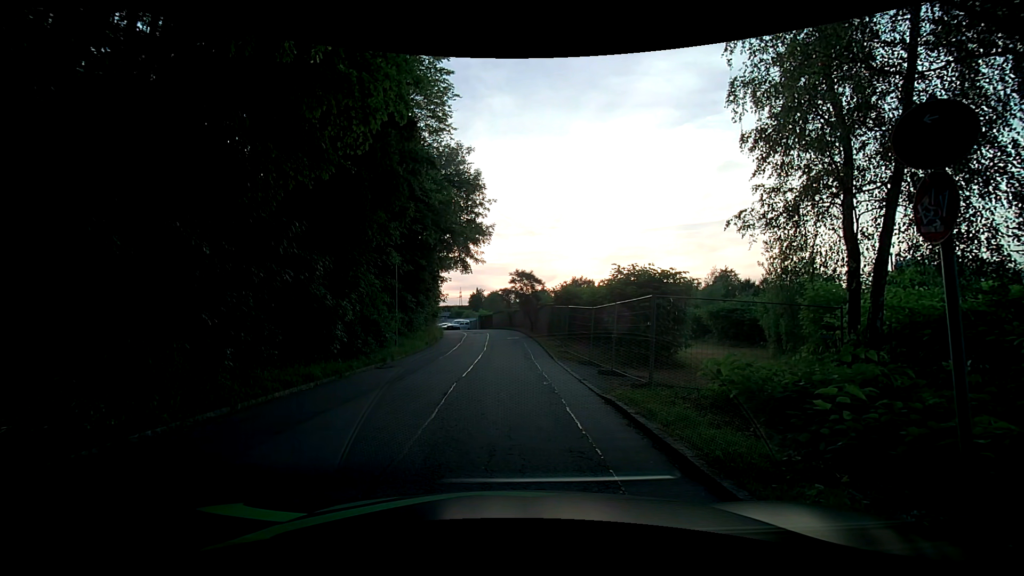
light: Day
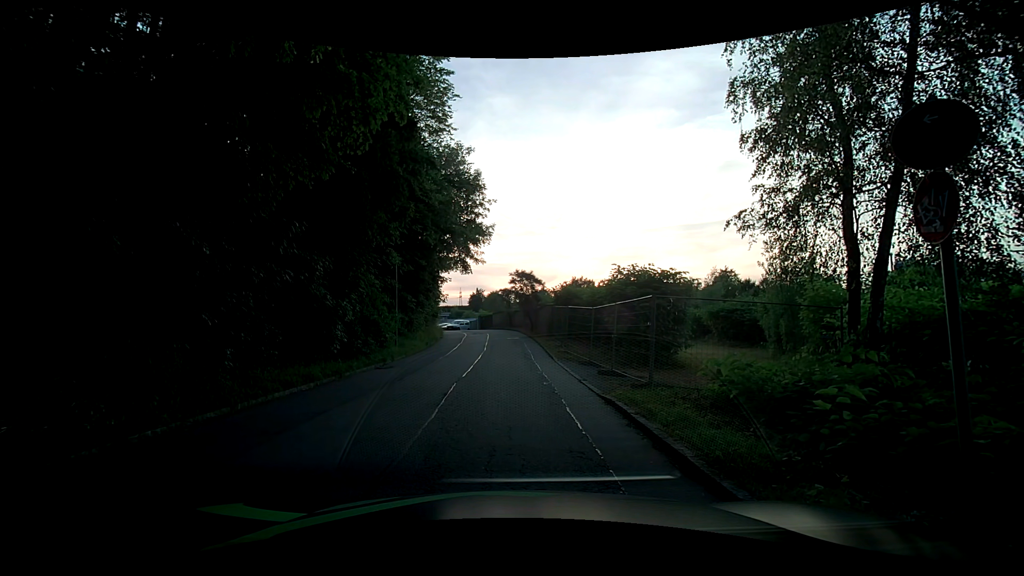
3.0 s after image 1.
(0.0, 0.0) m; 0°
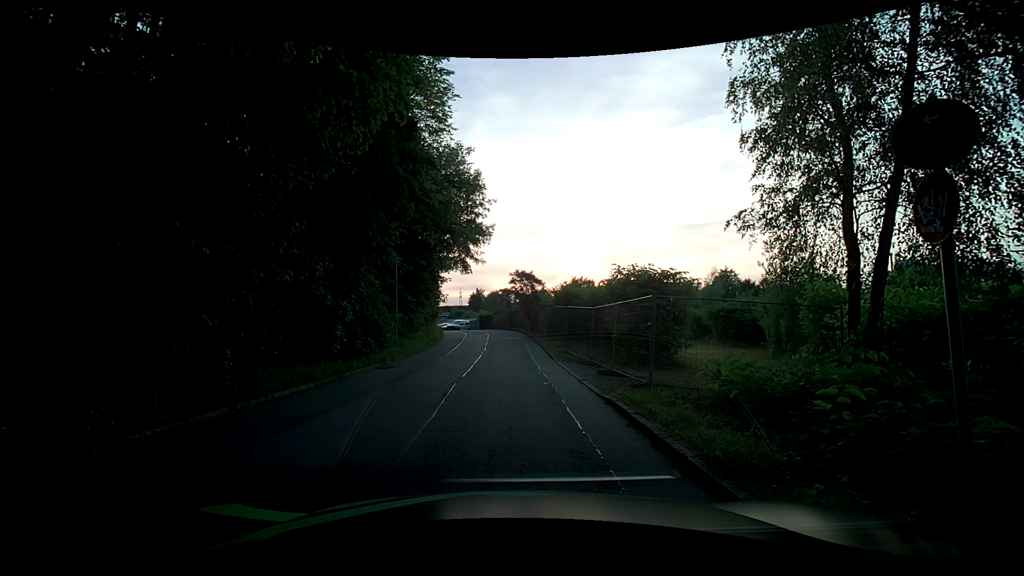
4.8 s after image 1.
(0.0, 0.0) m; 0°
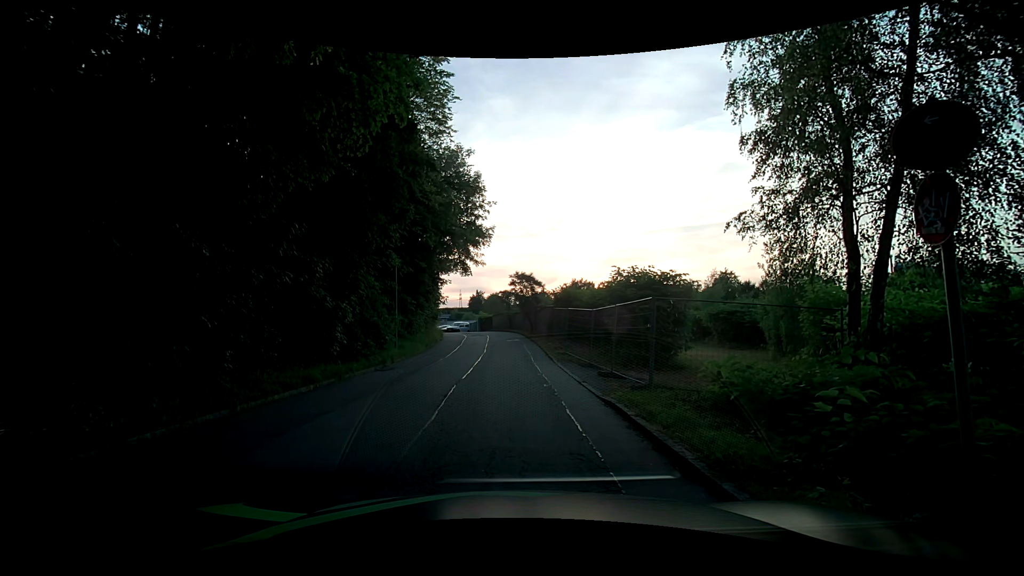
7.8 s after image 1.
(0.0, 0.0) m; 0°
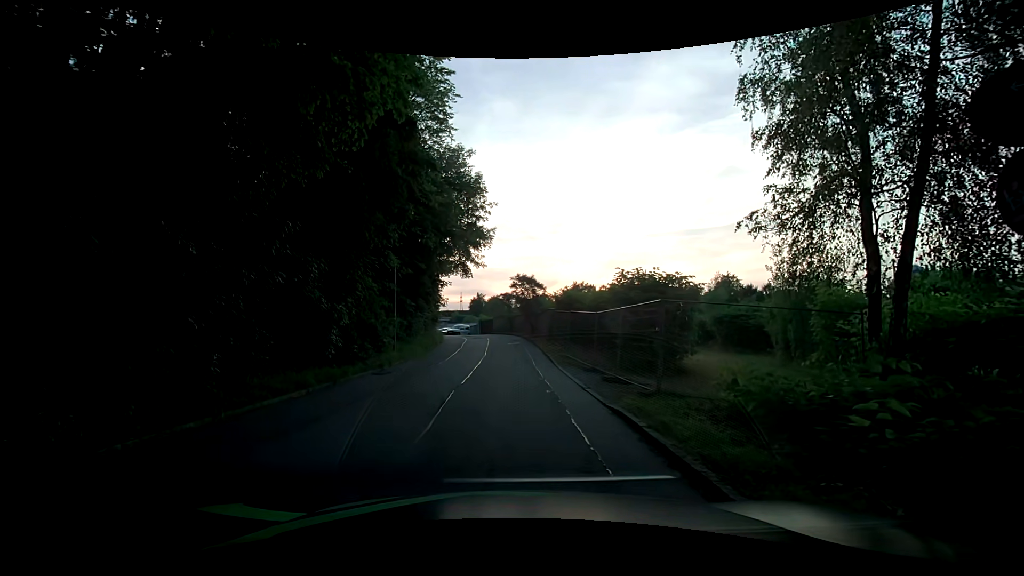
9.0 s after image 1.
(0.0, +0.5) m; 0°
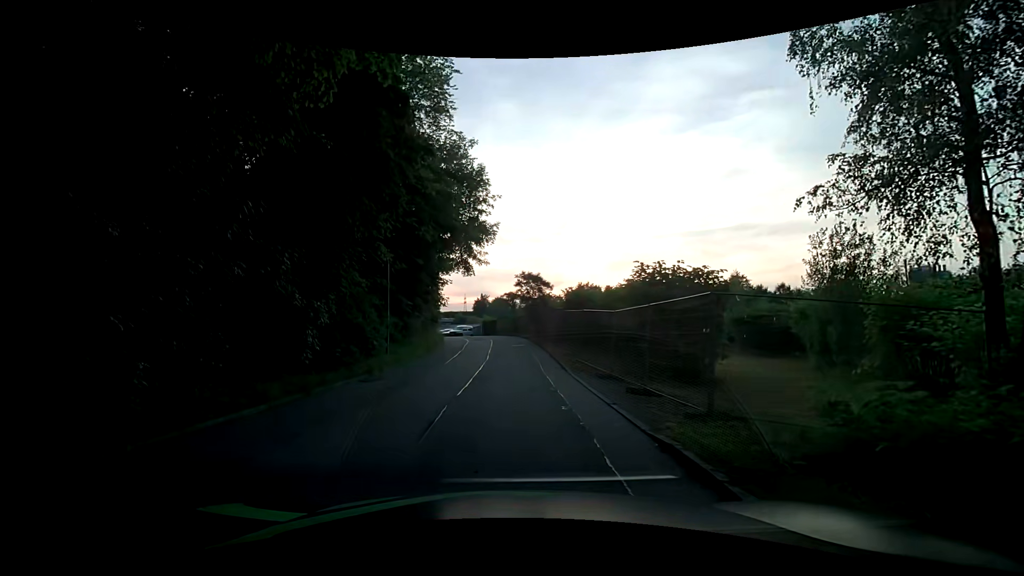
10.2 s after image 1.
(-0.1, +2.4) m; -3°
